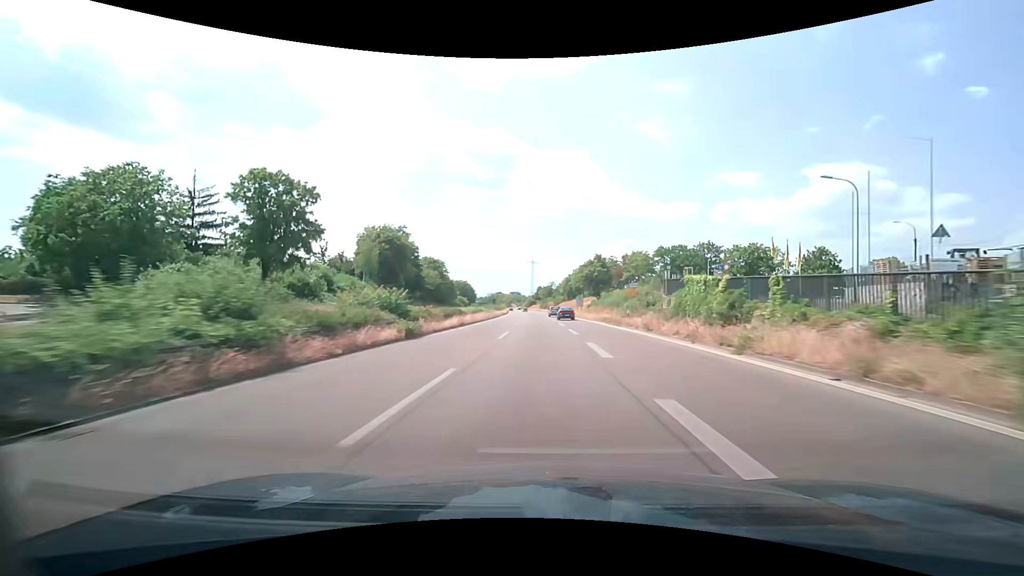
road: trunk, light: Day
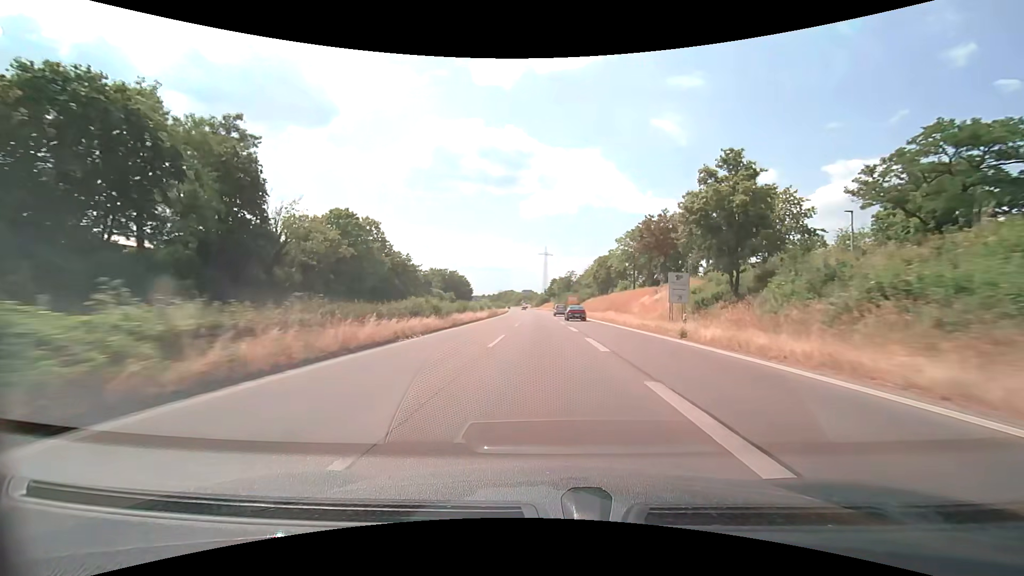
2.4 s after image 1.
(-0.8, +59.1) m; -2°
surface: asphalt
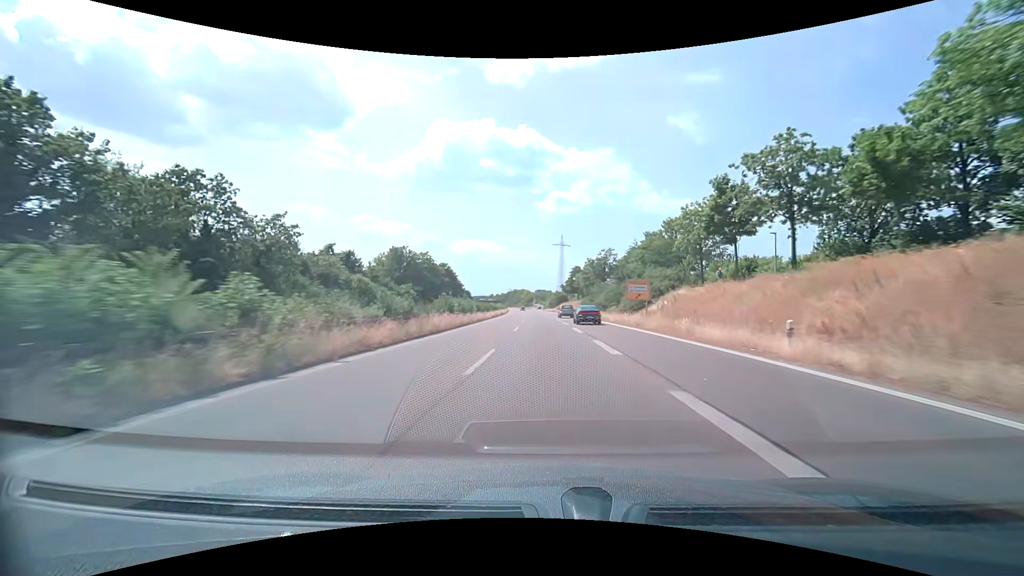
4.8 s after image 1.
(-0.8, +61.2) m; -1°
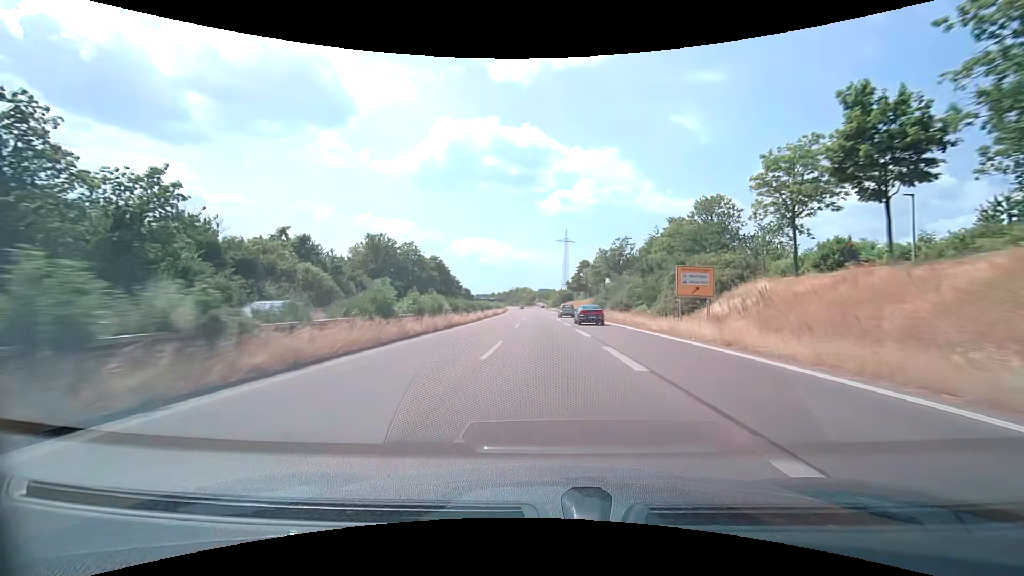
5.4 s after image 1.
(-0.1, +15.5) m; -1°
(0, +10) (0, +20) (0, +30) (0, +40) (0, +50) (0, +60) (-1, +70) (-1, +80) (-1, +90) (-2, +100) m
